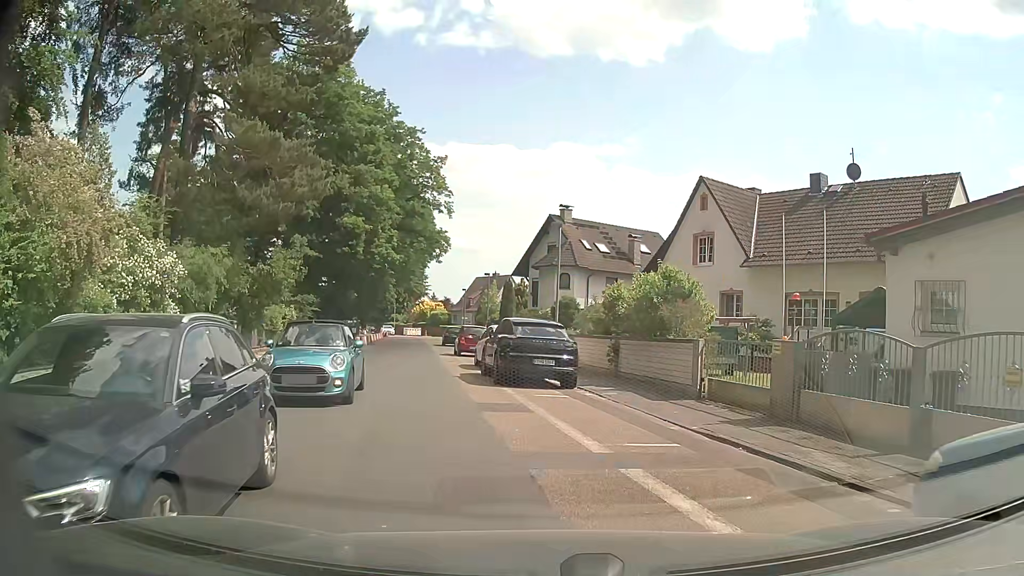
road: residential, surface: asphalt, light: Day
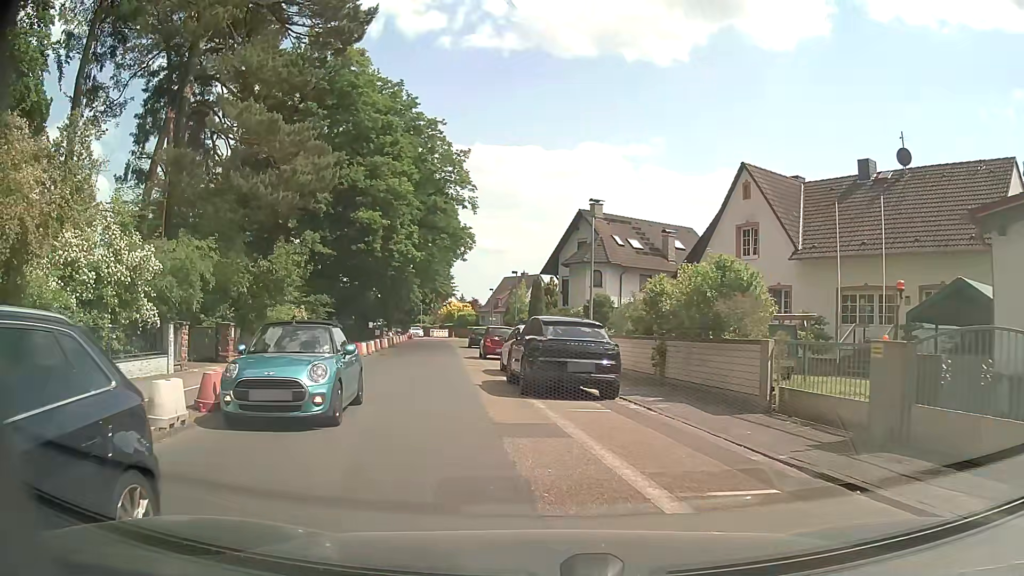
(-0.1, +2.6) m; -4°
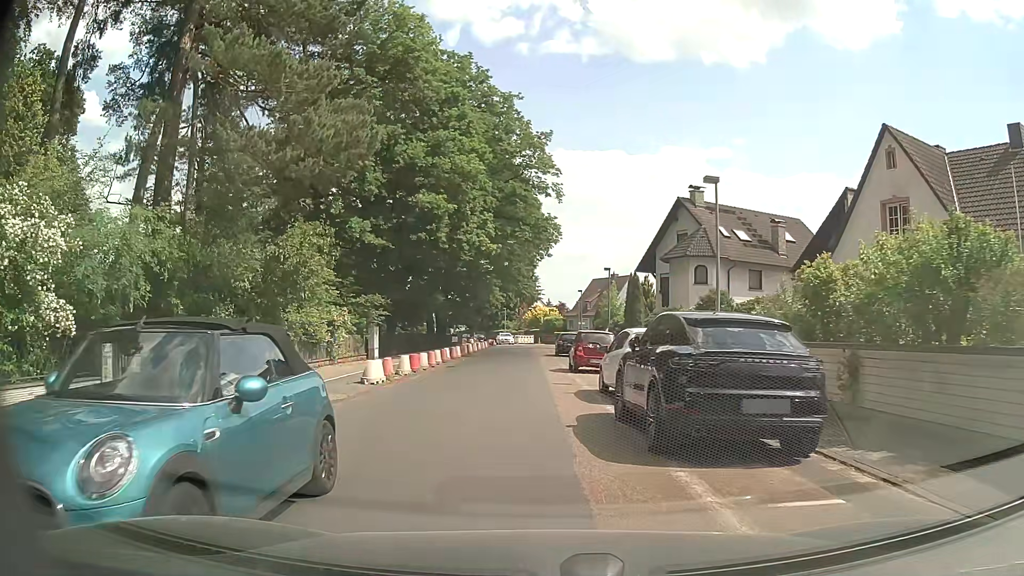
(-0.4, +6.4) m; -8°
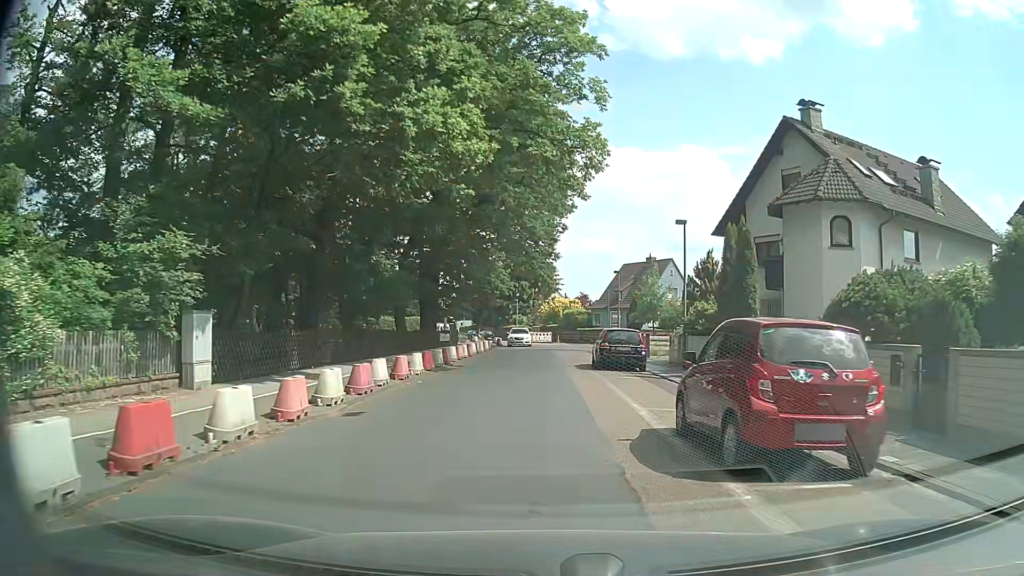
(-0.5, +18.0) m; -1°
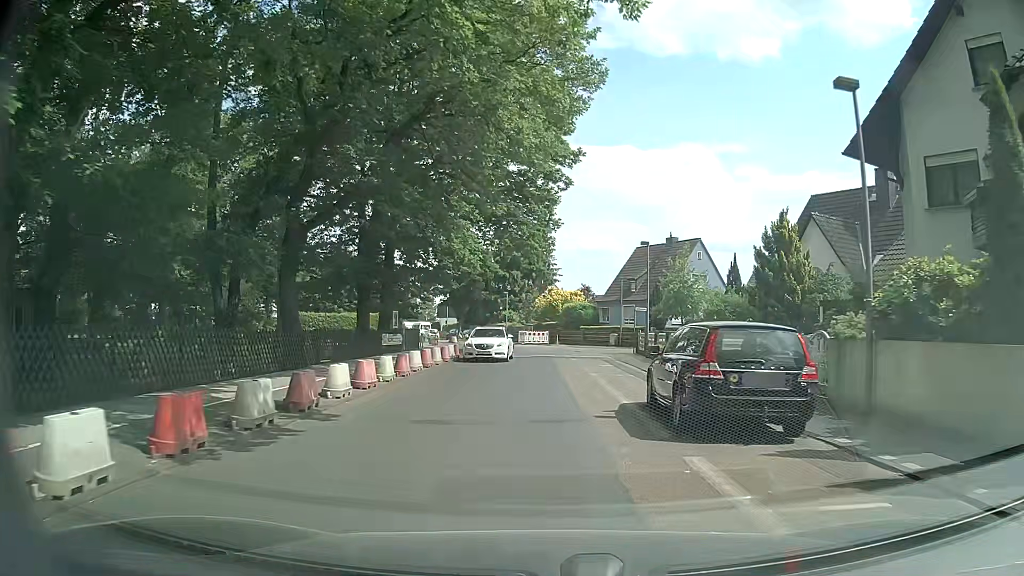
(+0.1, +15.3) m; 0°
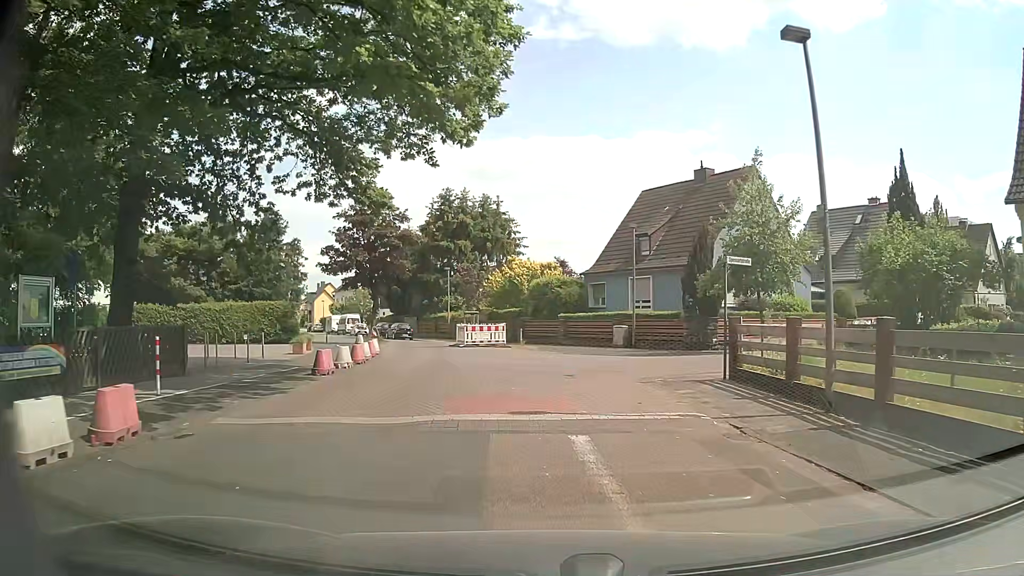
(+0.8, +23.8) m; +3°
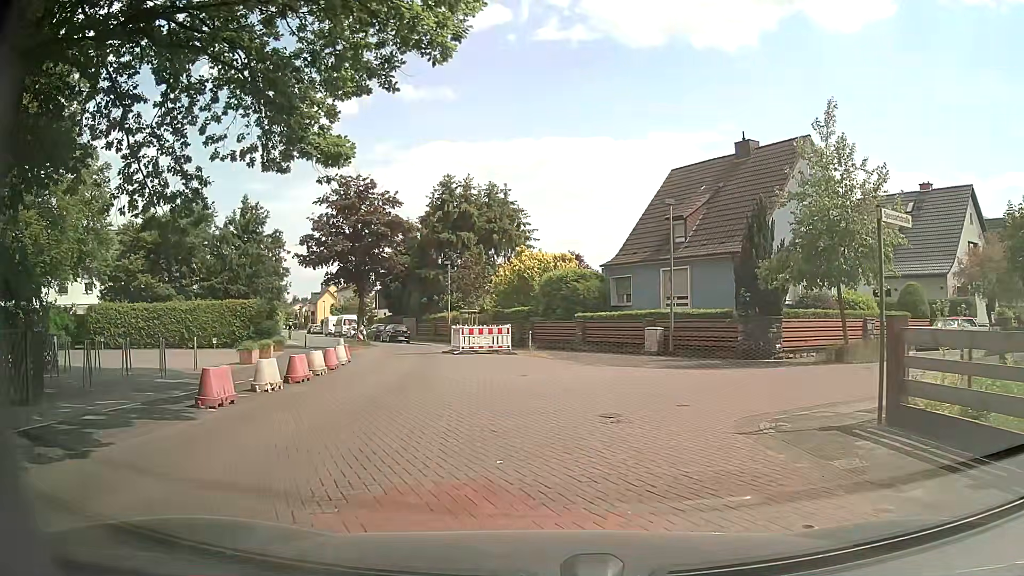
(0.0, +6.1) m; -3°
